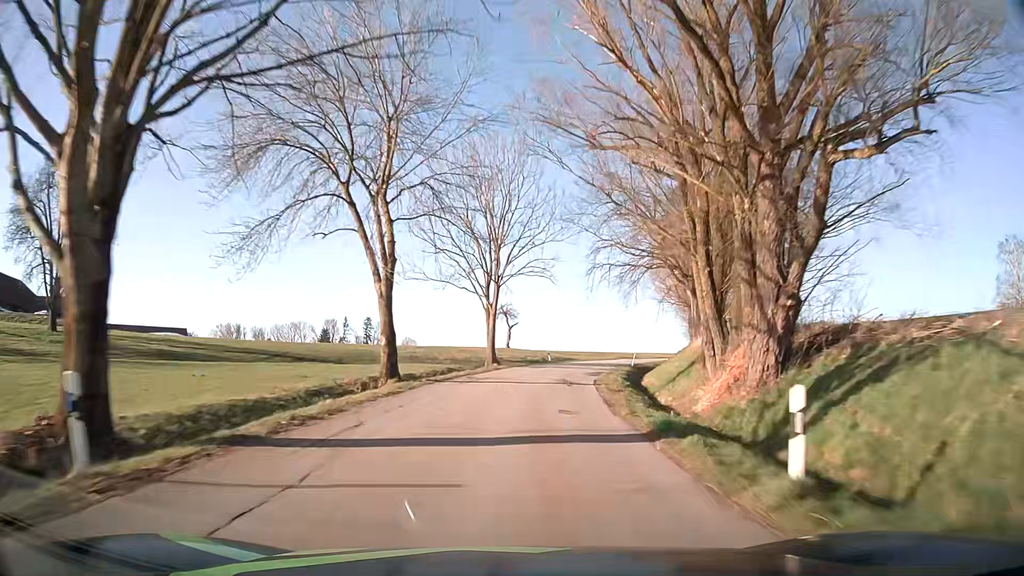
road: tertiary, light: Day
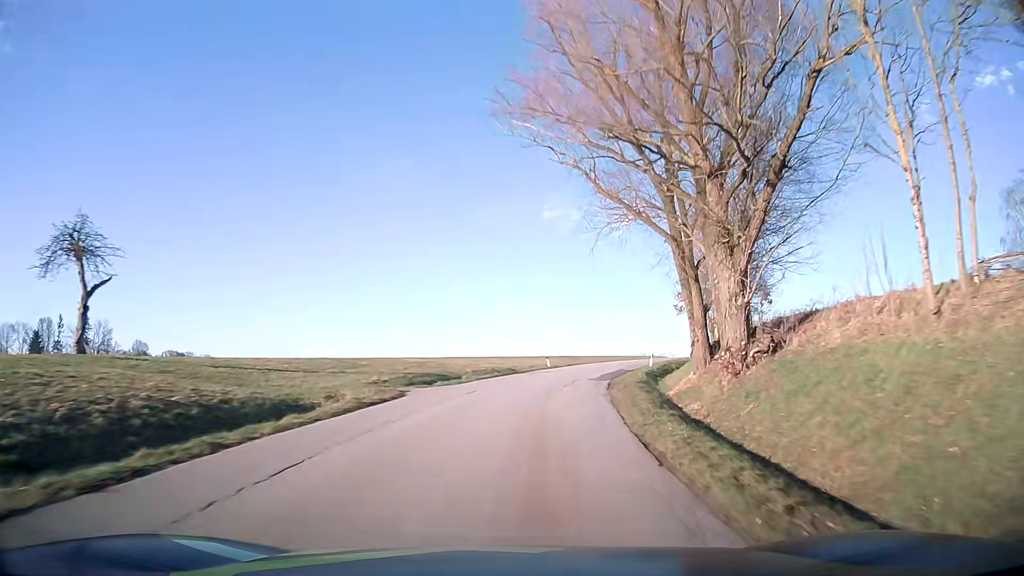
(+8.8, +57.5) m; +20°
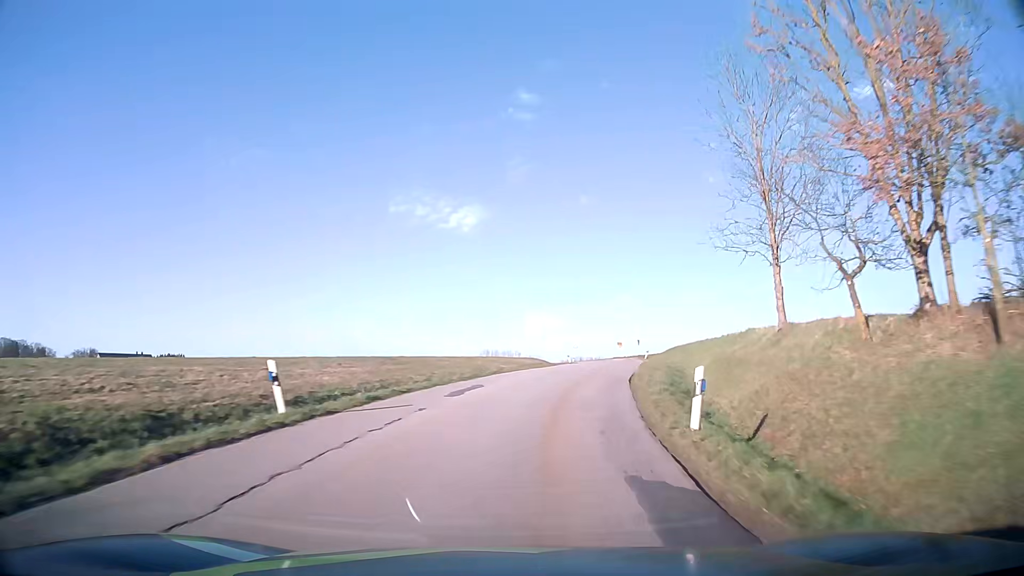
(+3.8, +33.1) m; +13°
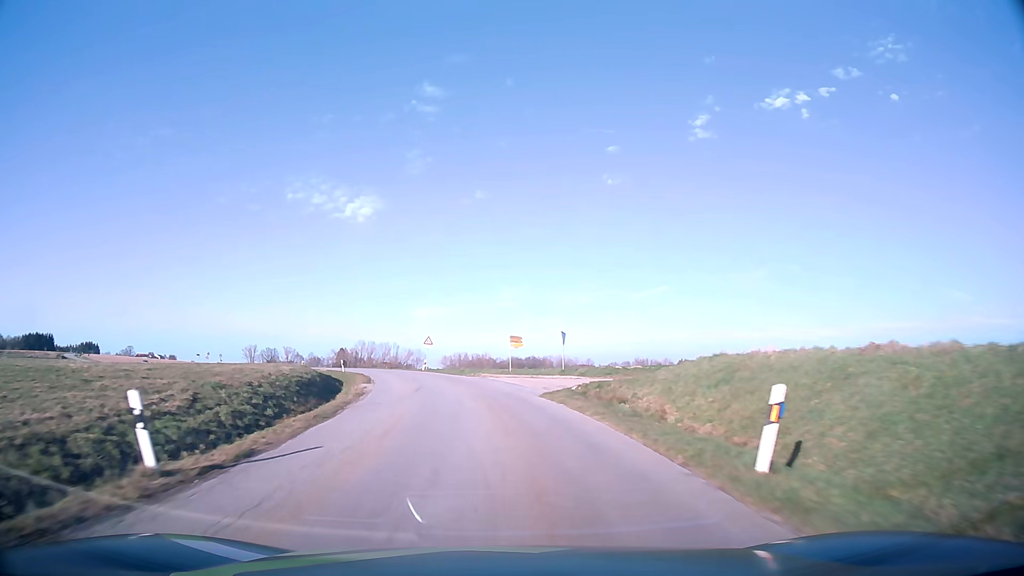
(+8.8, +53.4) m; +10°
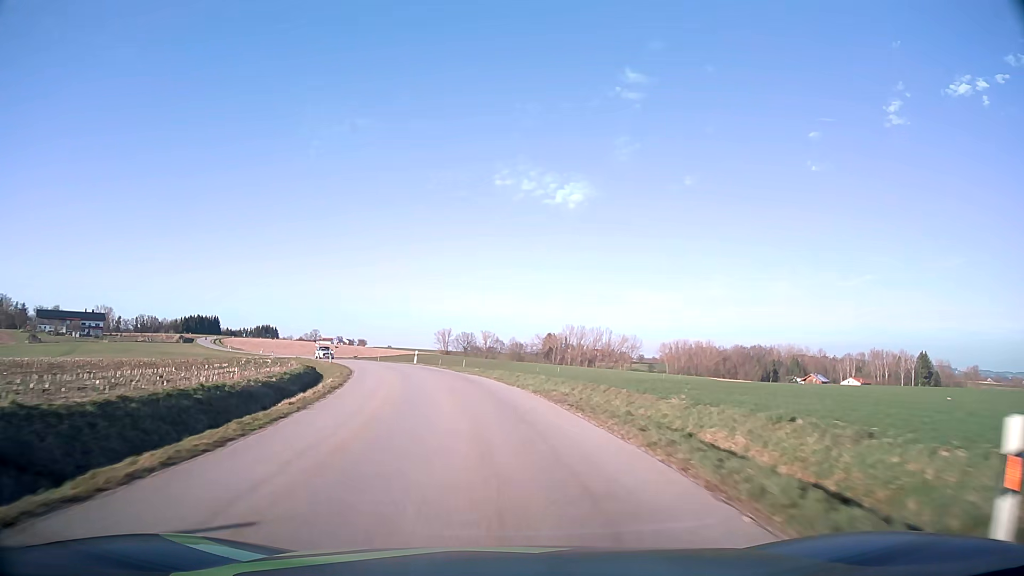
(-8.6, +54.9) m; -18°
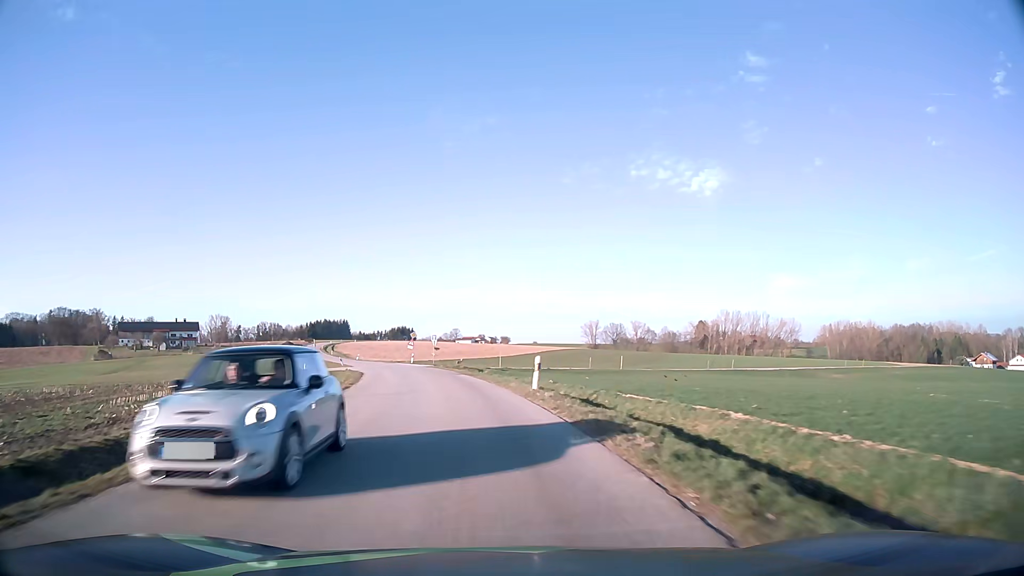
(-3.4, +33.9) m; -12°
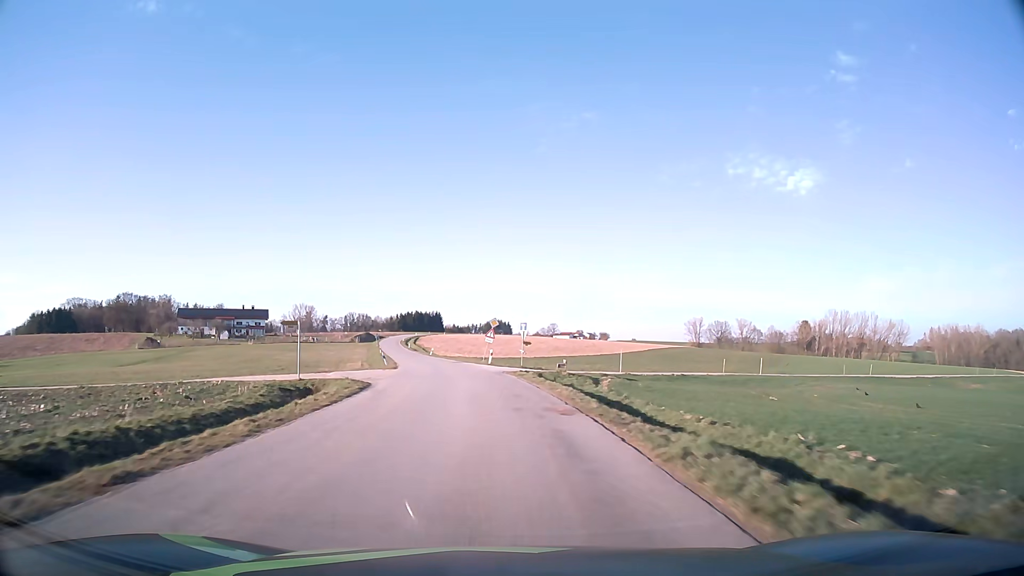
(-2.1, +23.1) m; -9°
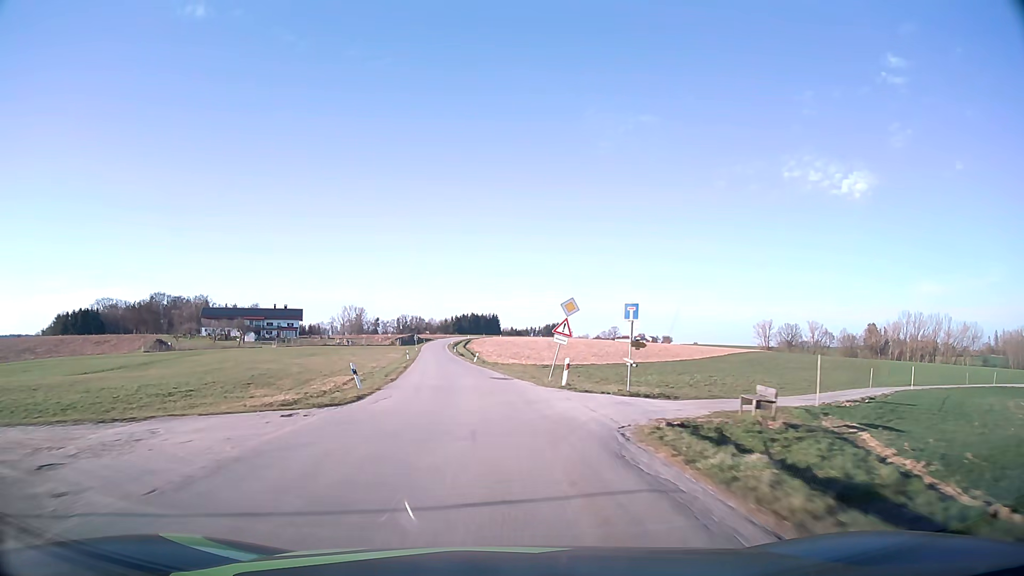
(-1.1, +23.9) m; -5°
